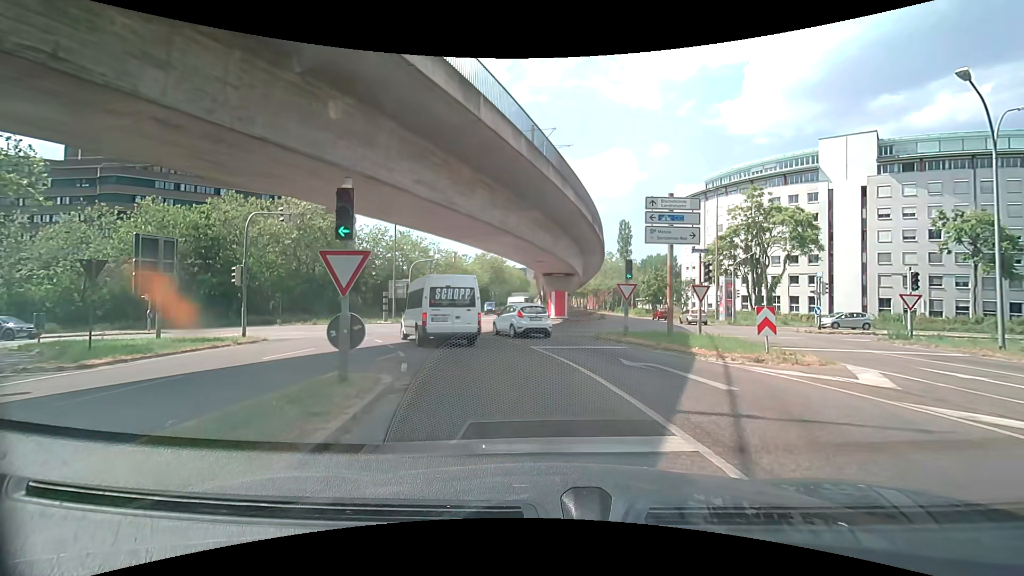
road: secondary_link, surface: asphalt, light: Day
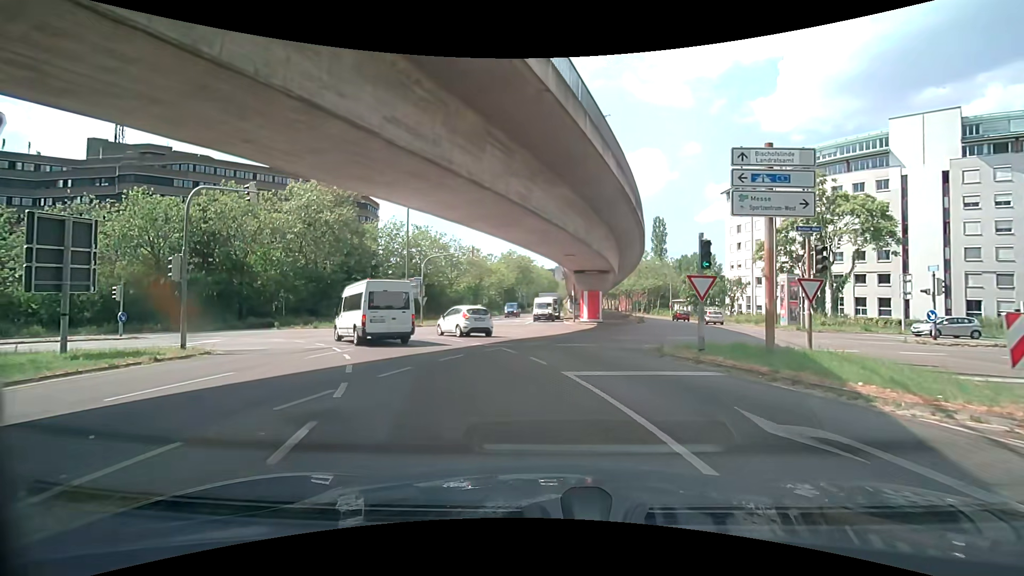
(-0.4, +6.0) m; -5°
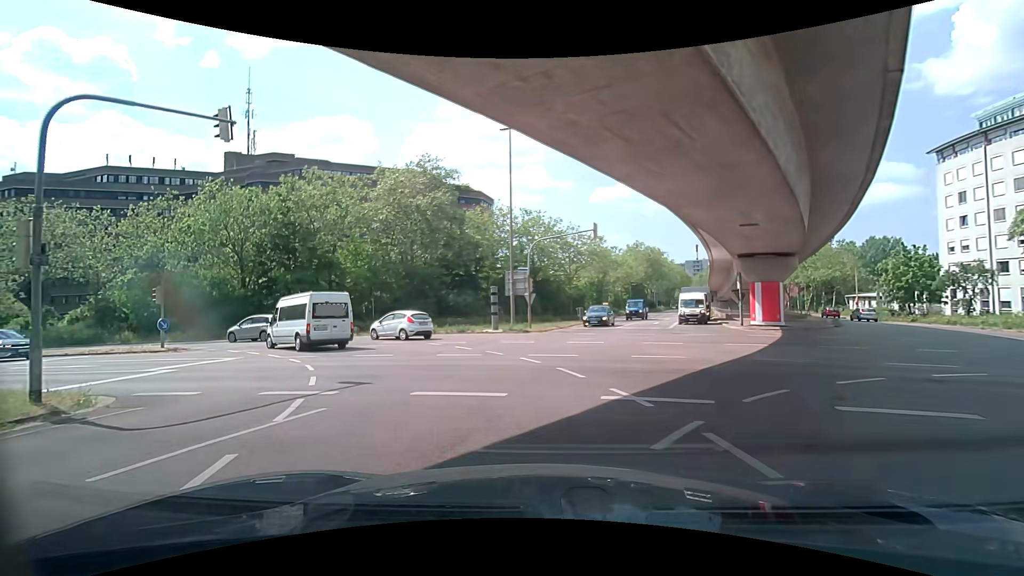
(-1.2, +10.4) m; -14°
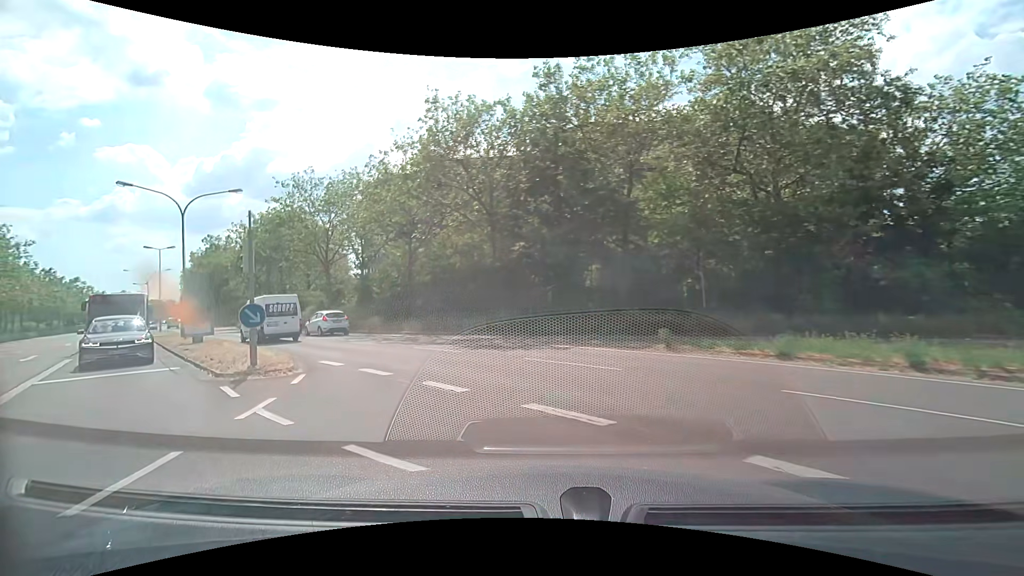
(-5.7, +18.8) m; -38°
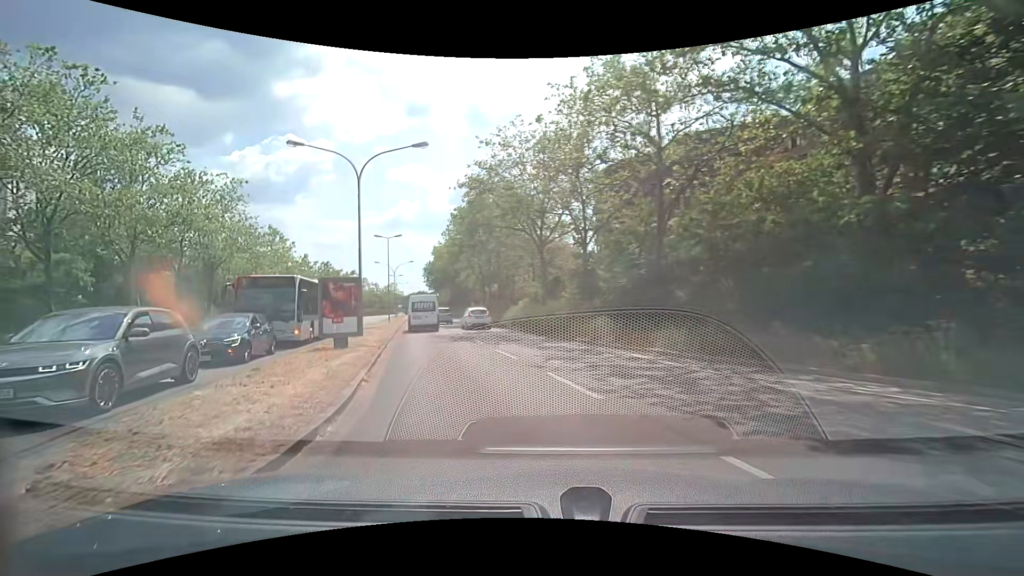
(-3.0, +12.3) m; -26°
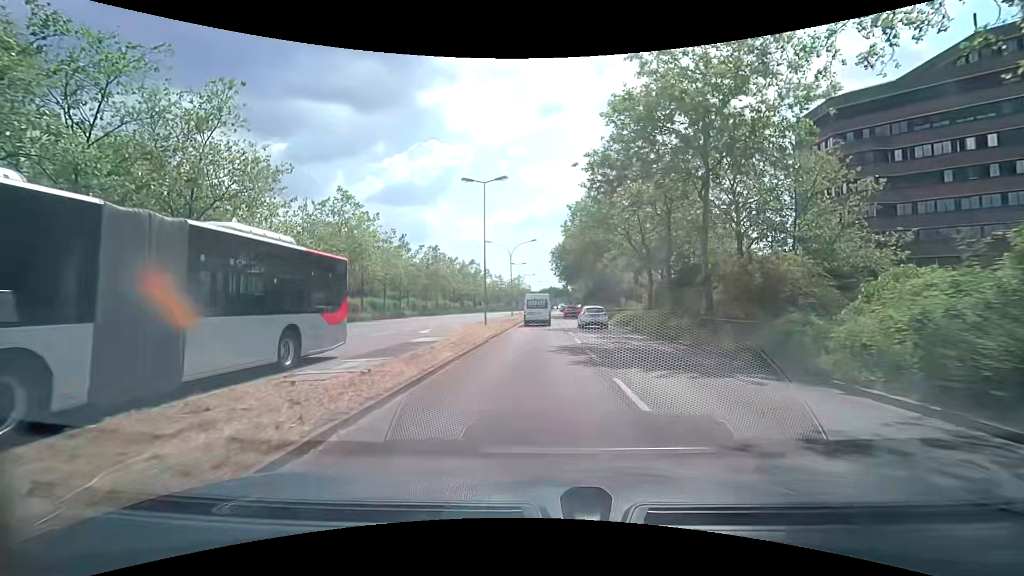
(-4.6, +24.3) m; -15°
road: secondary
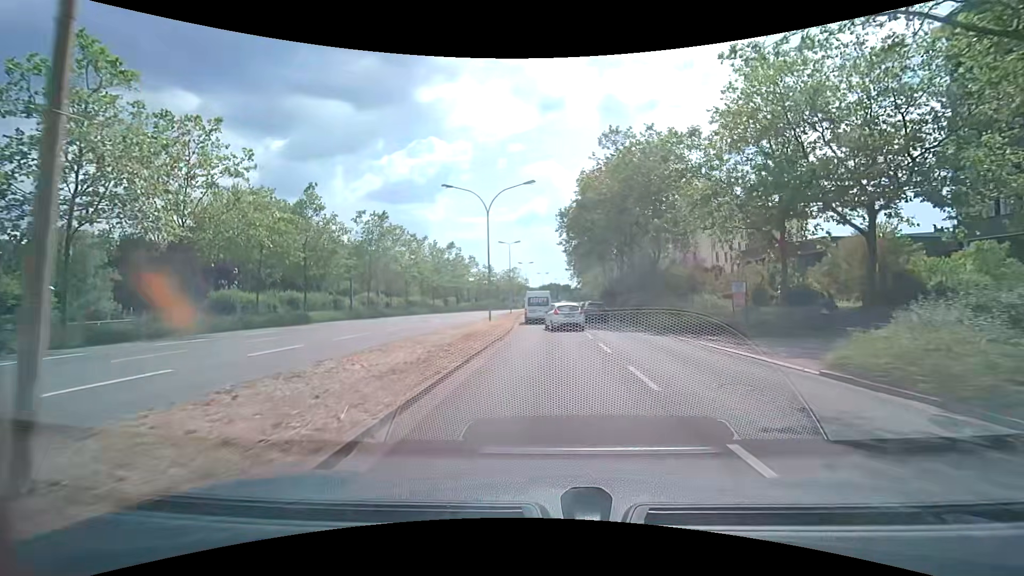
(-0.3, +28.5) m; 0°
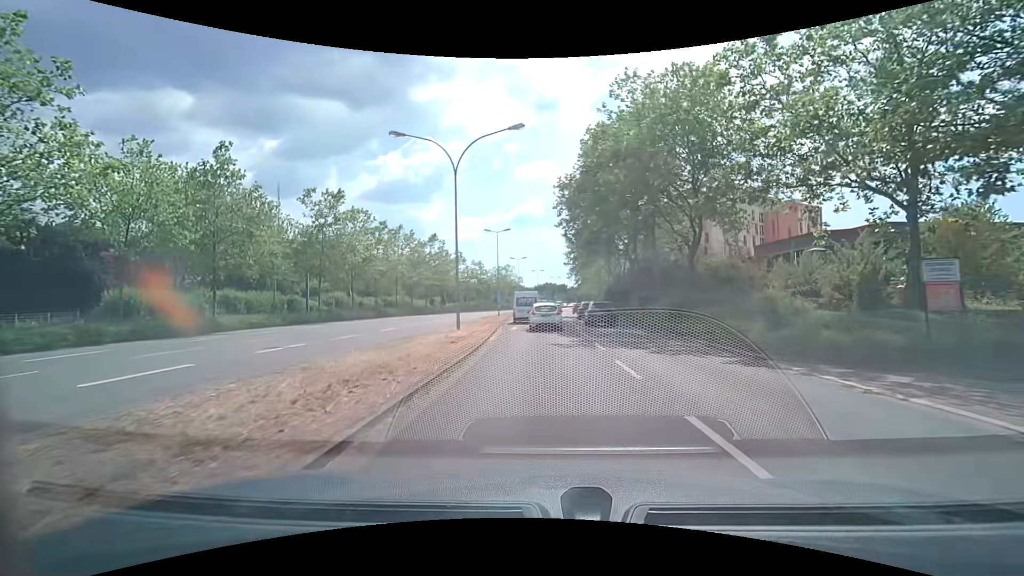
(+0.1, +10.8) m; 0°
(0, +10) (0, +20) (0, +30) (-1, +40) (-1, +50) (-1, +60) (-1, +70) (-1, +80) (0, +90) (+1, +100) m
